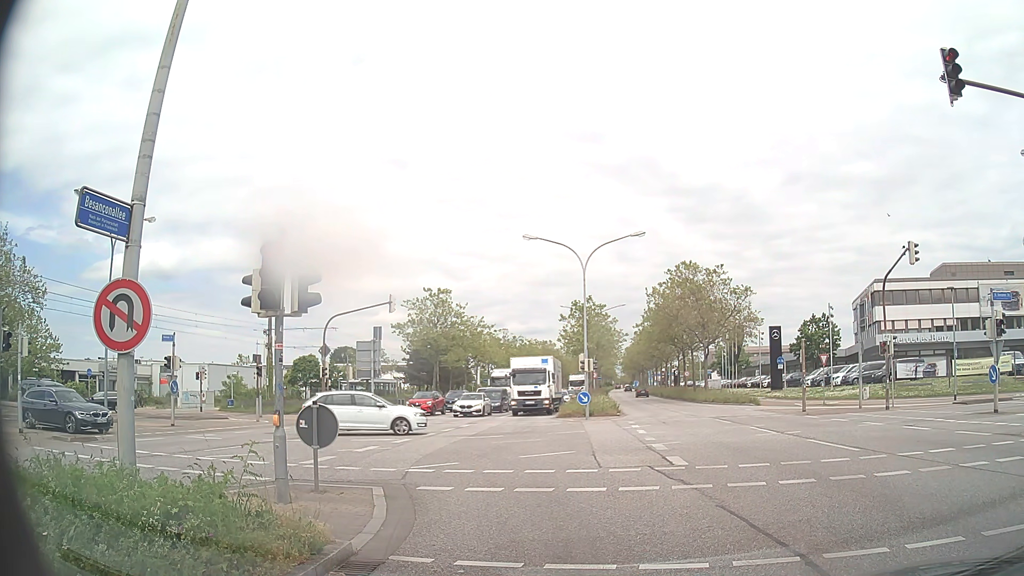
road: primary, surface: asphalt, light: Day
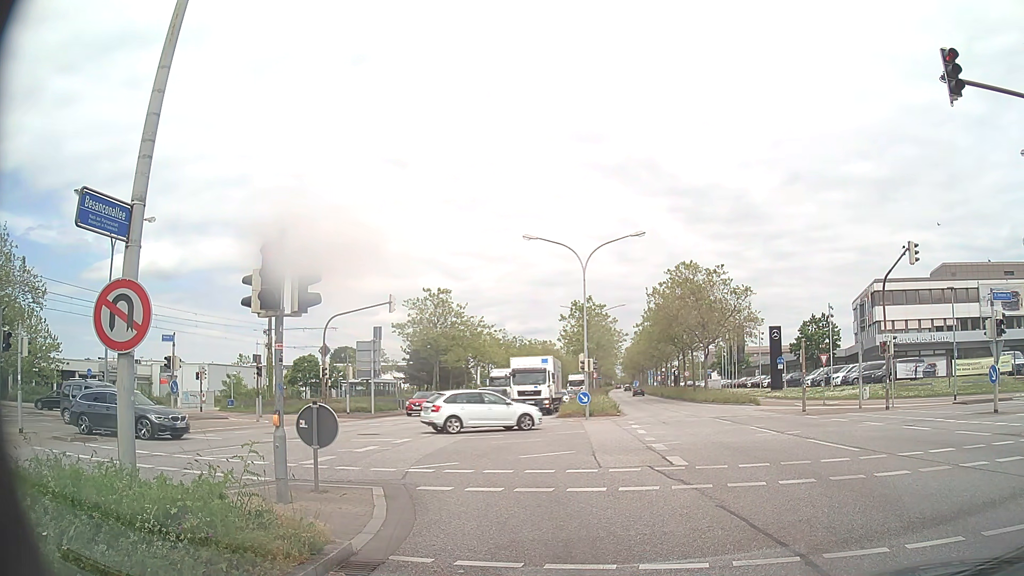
(0.0, 0.0) m; 0°
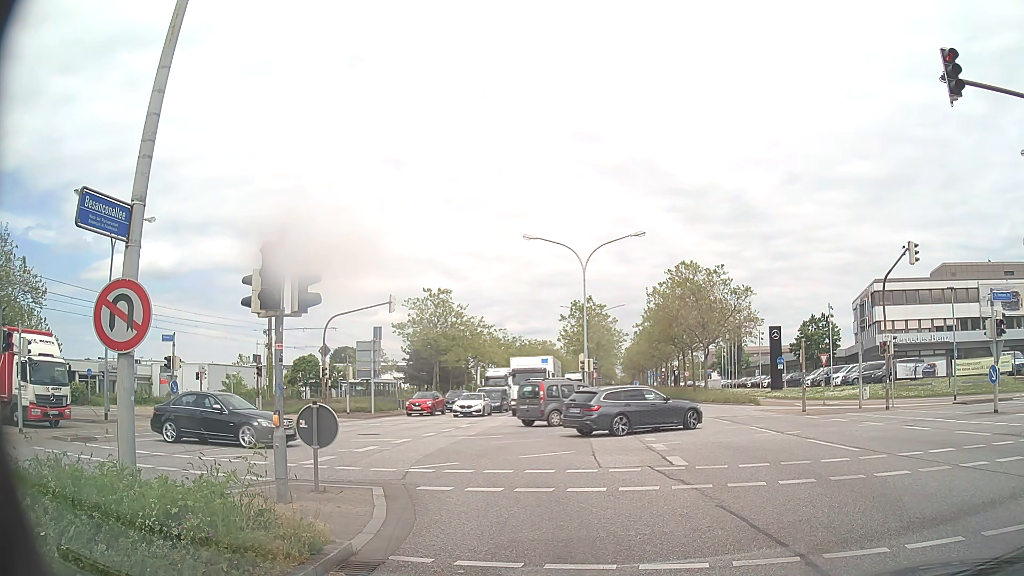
(0.0, 0.0) m; 0°
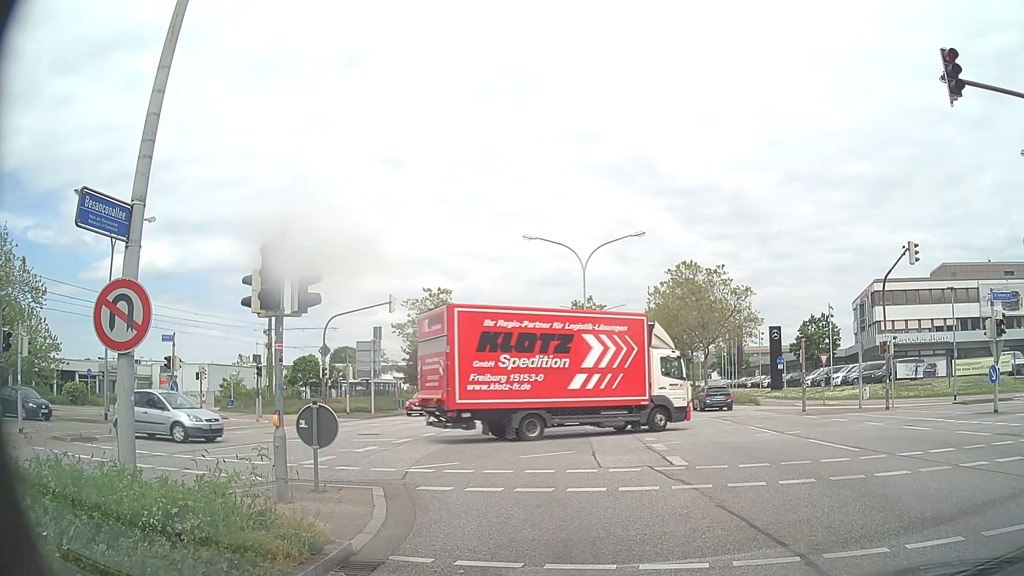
(0.0, 0.0) m; 0°
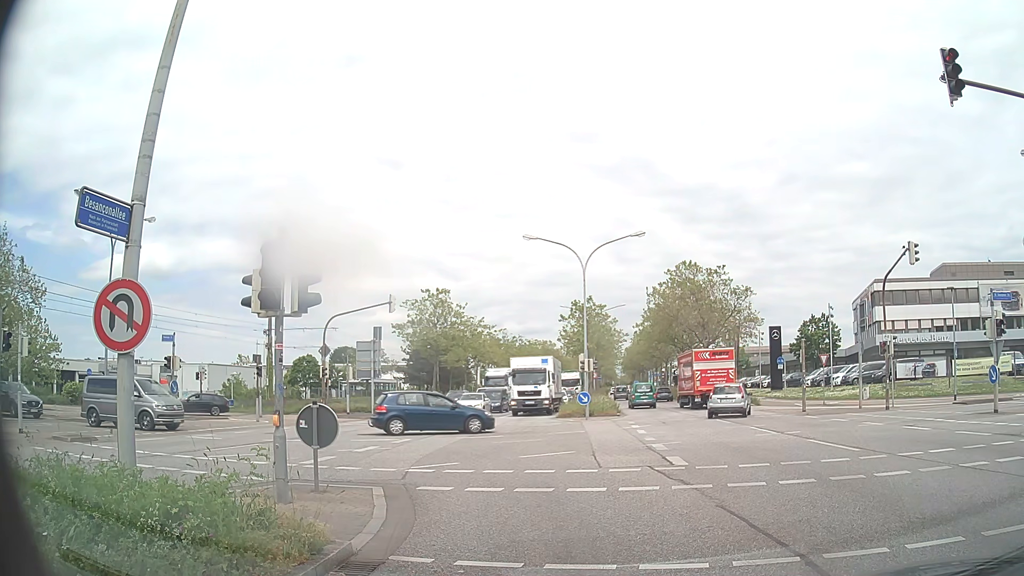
(0.0, 0.0) m; 0°
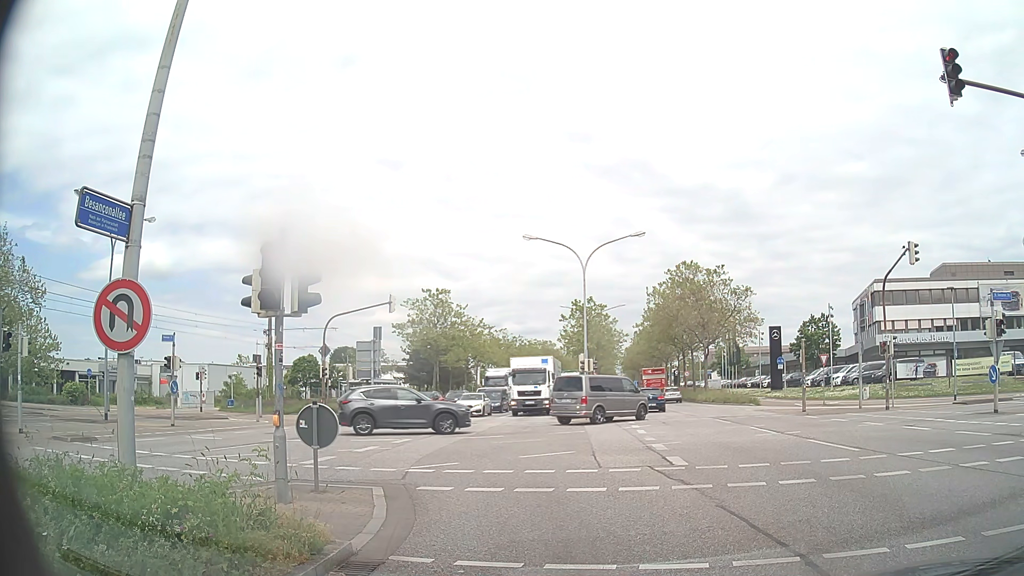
(0.0, 0.0) m; 0°
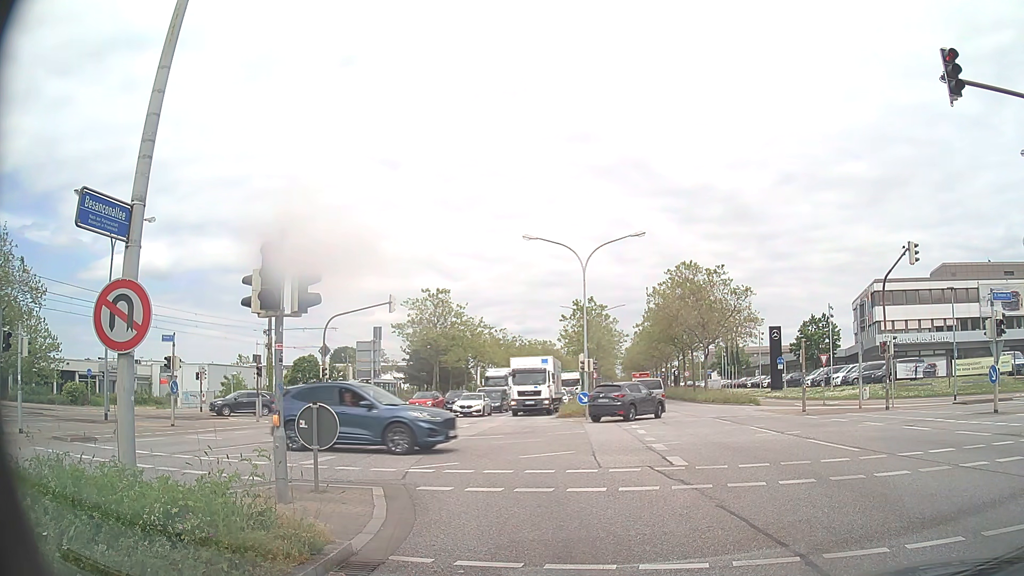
(0.0, 0.0) m; 0°
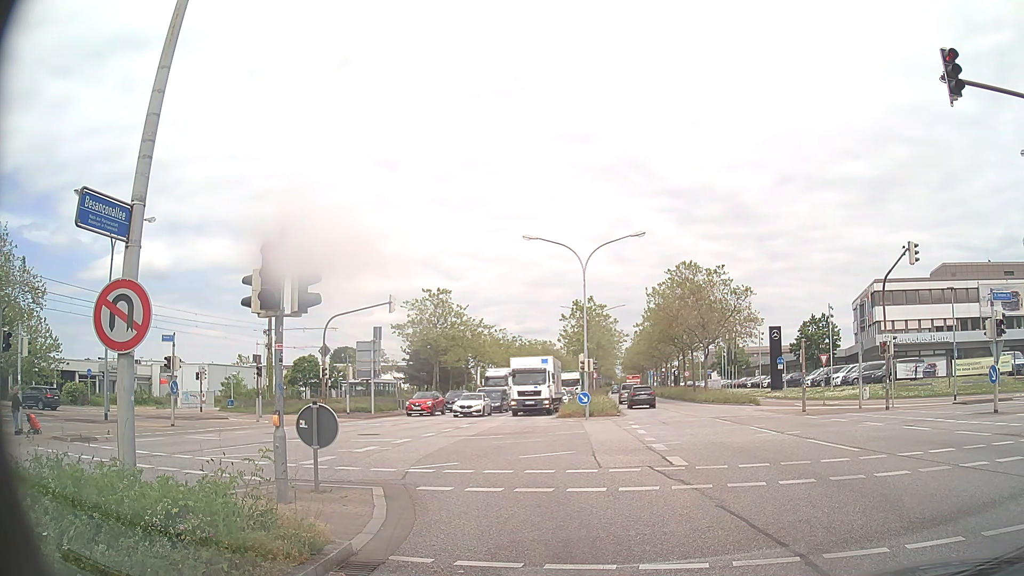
(0.0, 0.0) m; 0°
(-1, +10) (-5, +19) (-12, +26) (-21, +30) (-31, +32) (-40, +34) (-50, +35) (-60, +36) (-70, +36) (-80, +36) m
